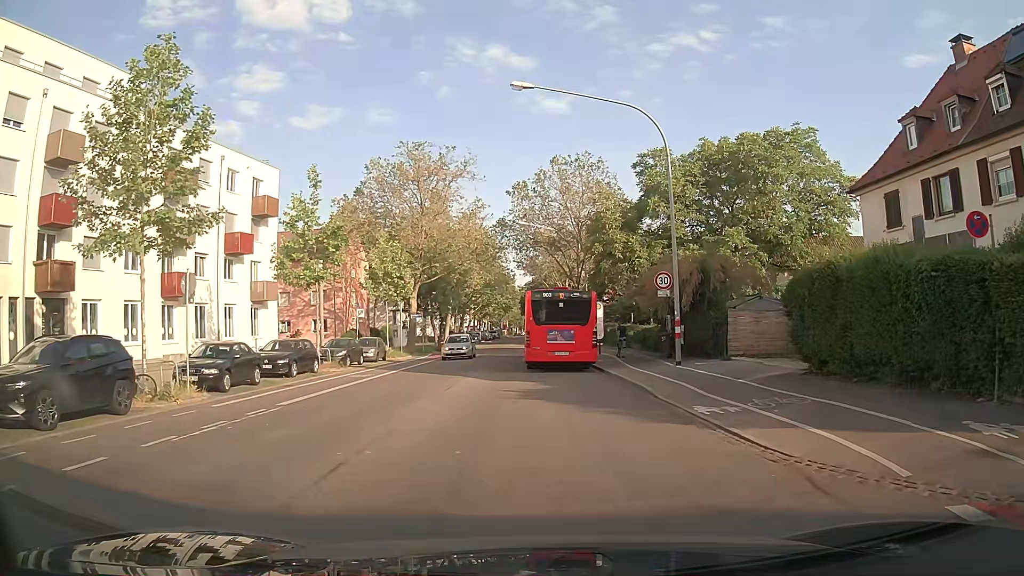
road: secondary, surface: asphalt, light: Day
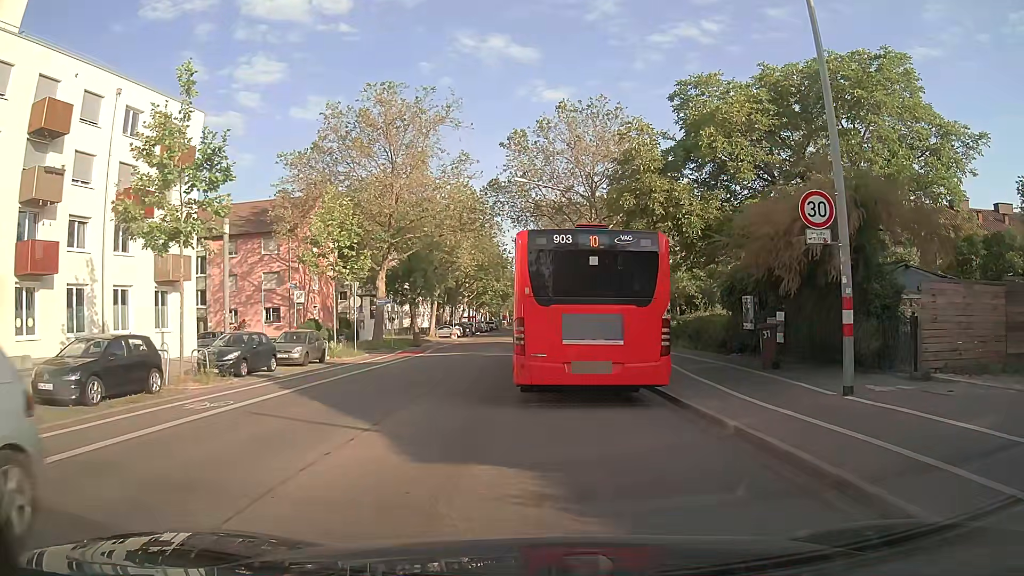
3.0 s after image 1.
(0.0, +12.6) m; -1°
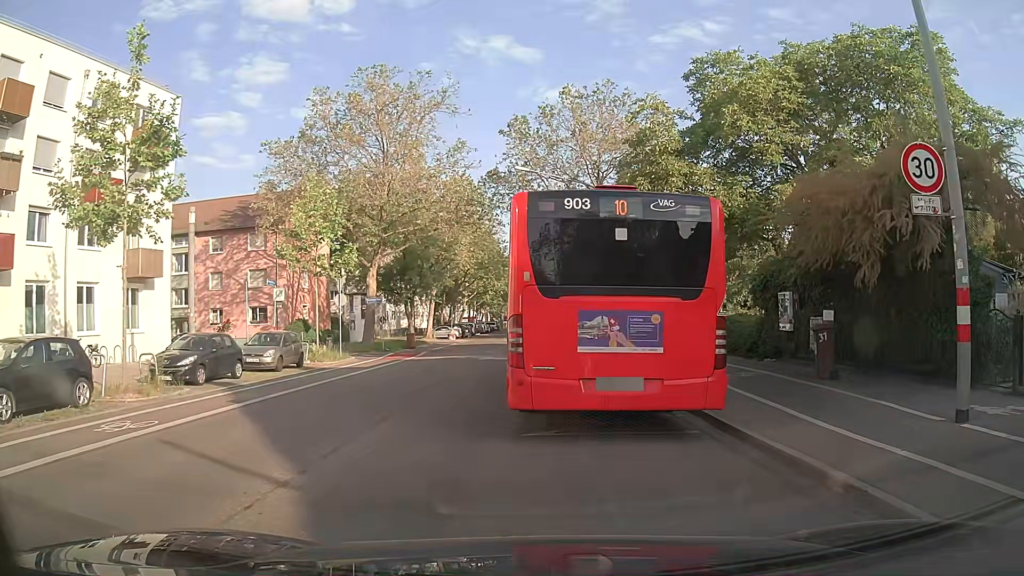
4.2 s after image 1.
(0.0, +3.0) m; +1°
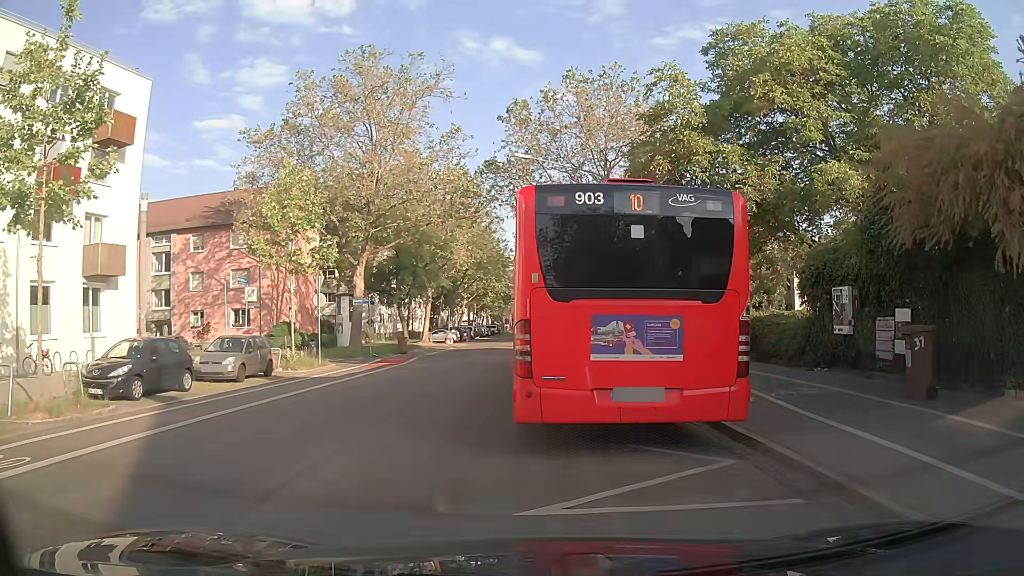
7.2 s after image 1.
(0.0, +3.4) m; 0°
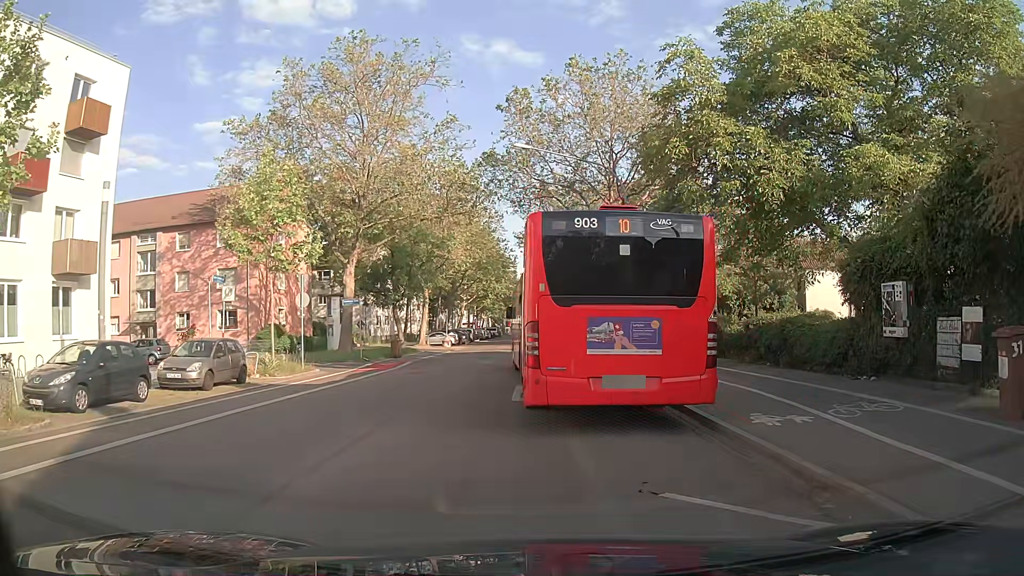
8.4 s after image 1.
(0.0, +2.5) m; 0°
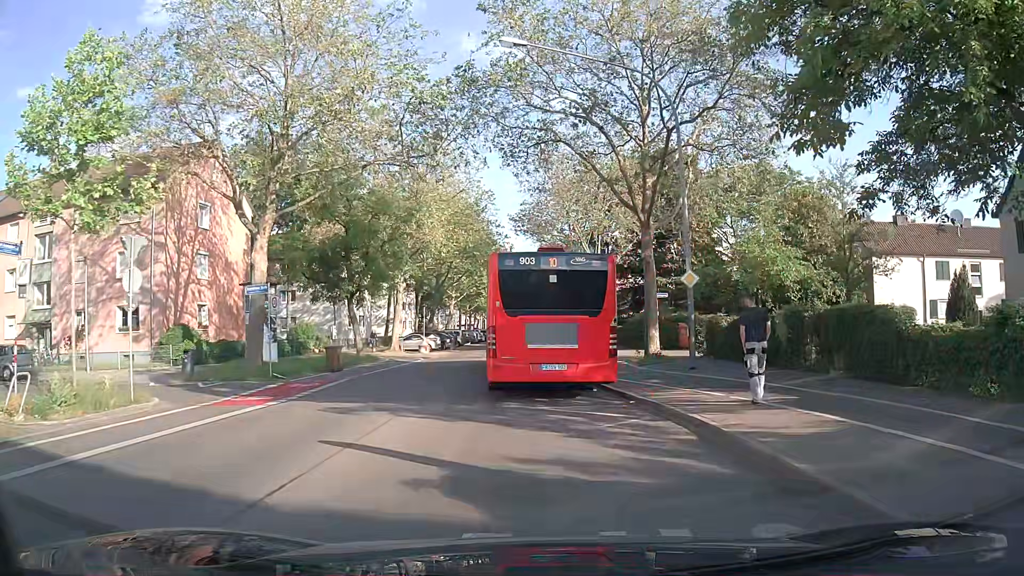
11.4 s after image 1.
(-0.2, +12.7) m; -1°
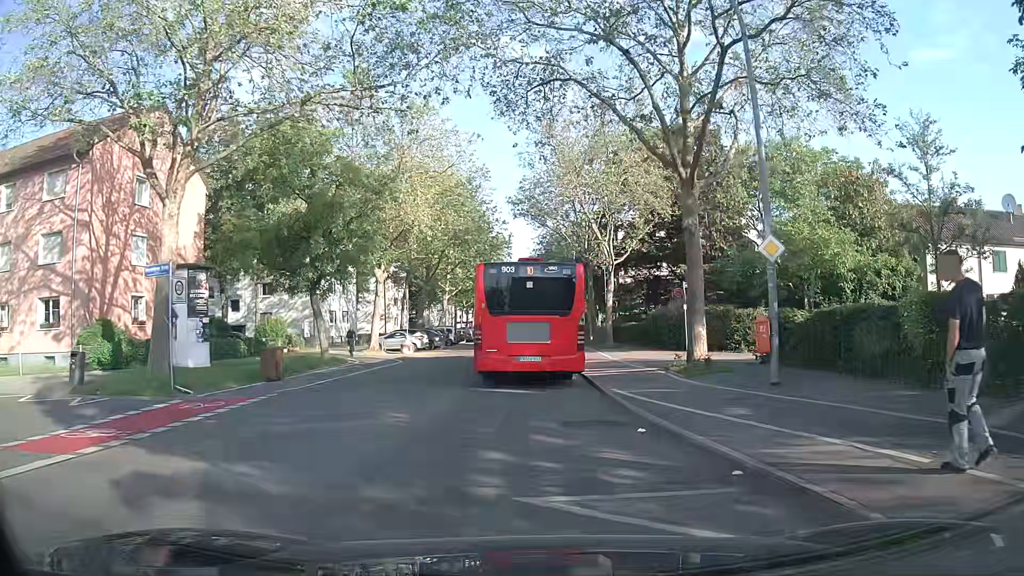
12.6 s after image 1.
(0.0, +7.0) m; 0°
